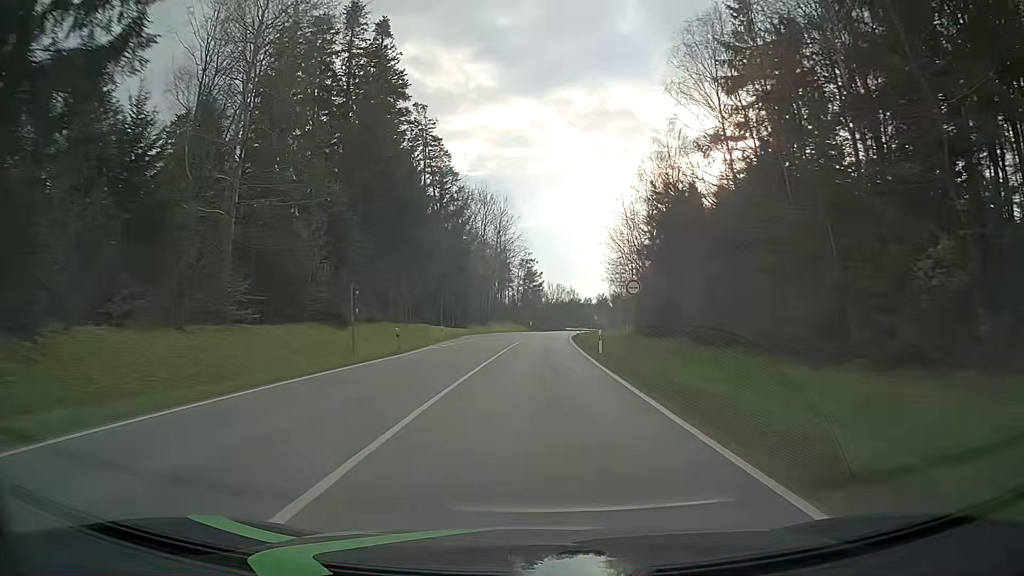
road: secondary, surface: asphalt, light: Day
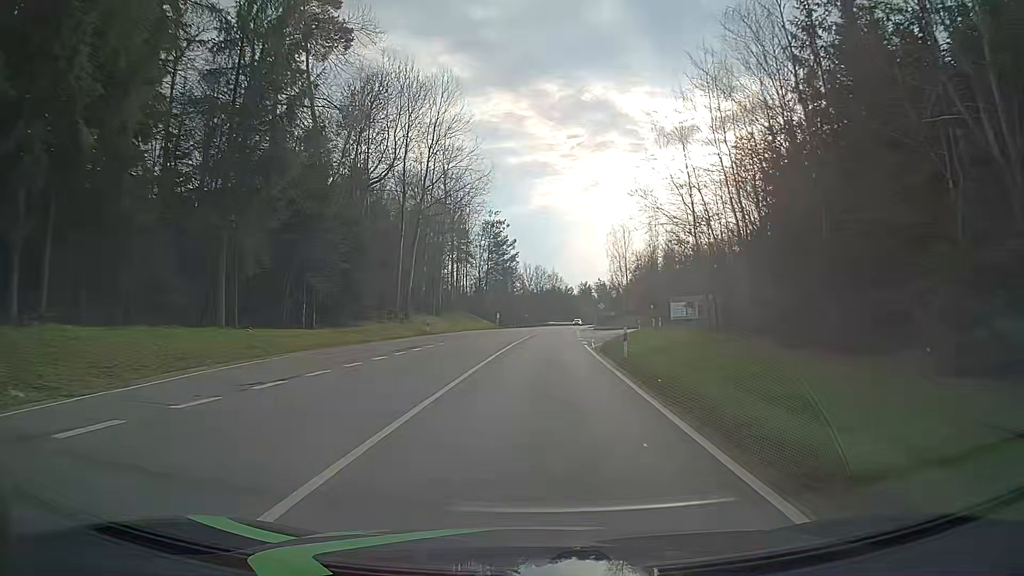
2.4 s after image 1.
(+1.2, +50.1) m; +2°
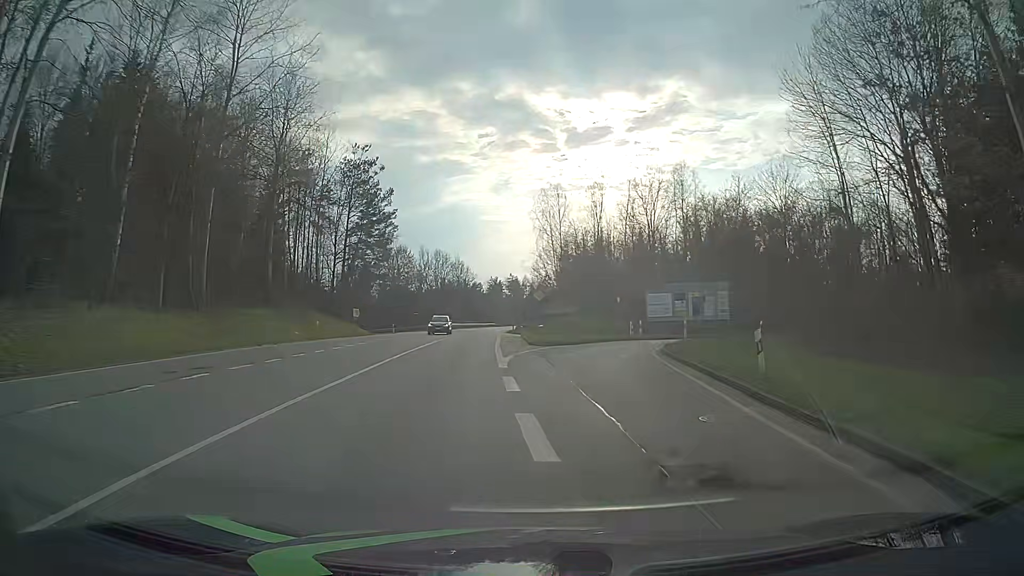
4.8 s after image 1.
(+1.9, +39.7) m; +8°
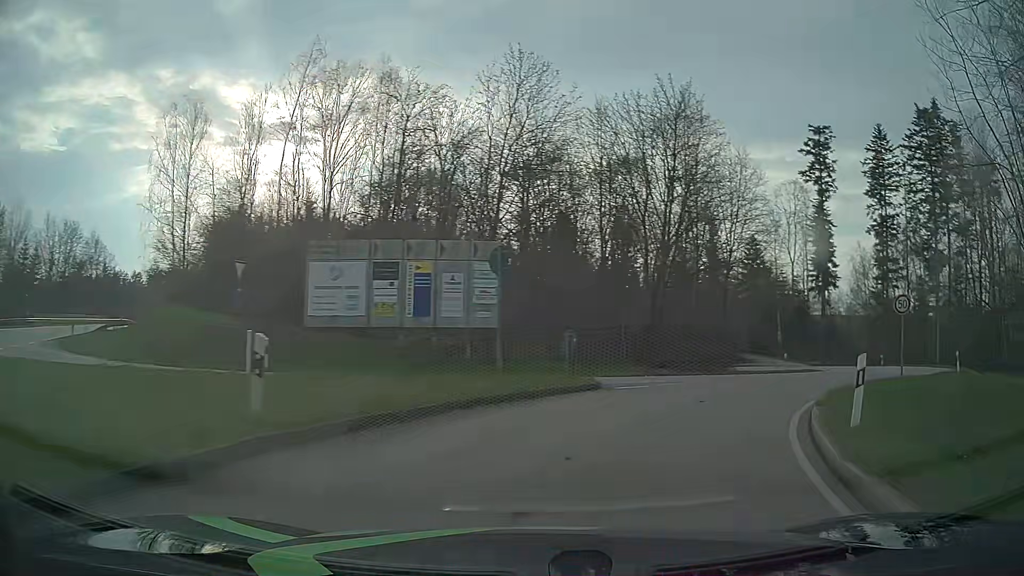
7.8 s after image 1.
(+4.9, +33.7) m; +27°
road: secondary_link
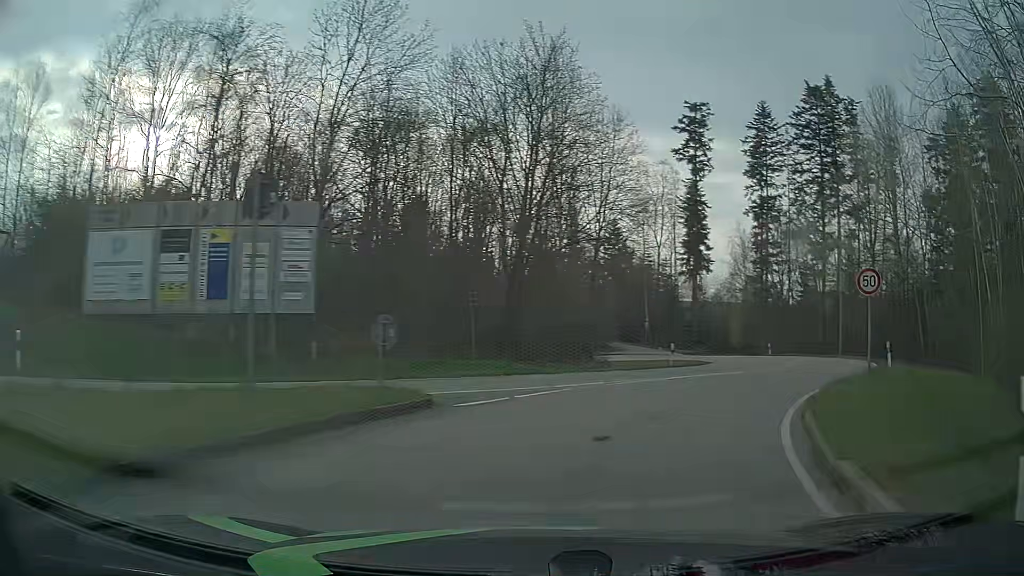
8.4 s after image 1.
(+0.7, +6.0) m; +13°
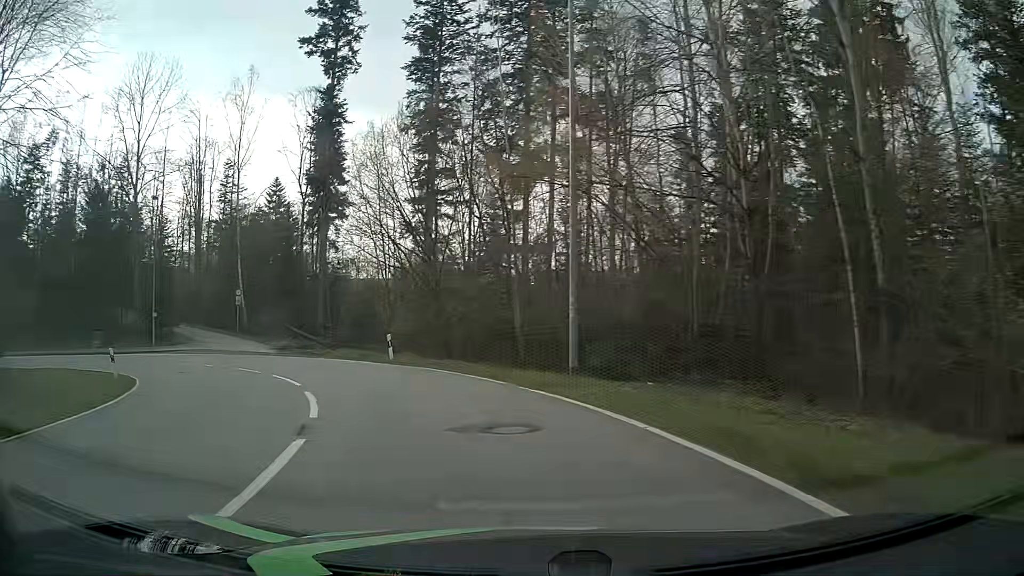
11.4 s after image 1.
(+13.4, +29.0) m; +27°
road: tertiary
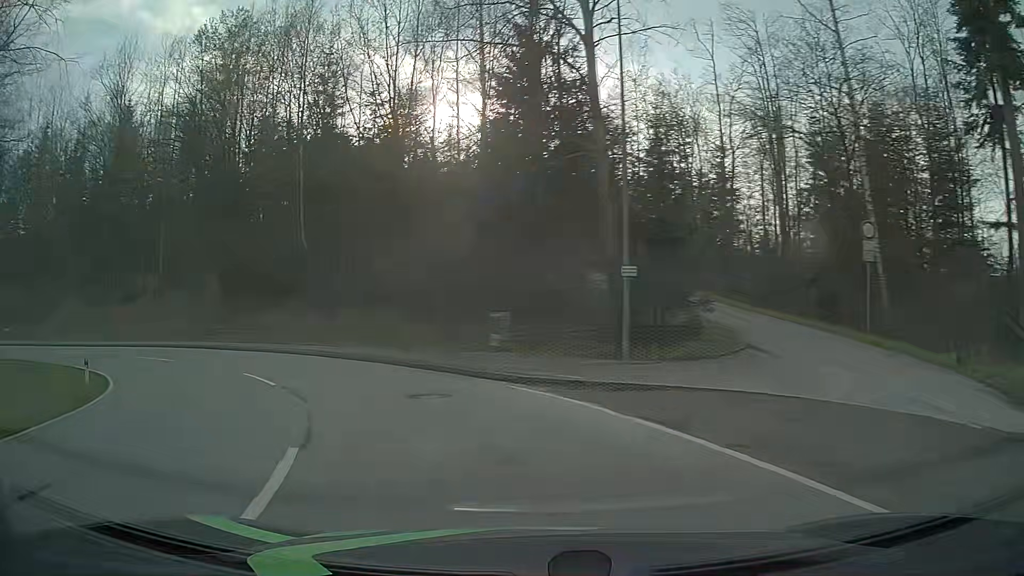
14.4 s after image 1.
(-13.1, +28.4) m; -50°
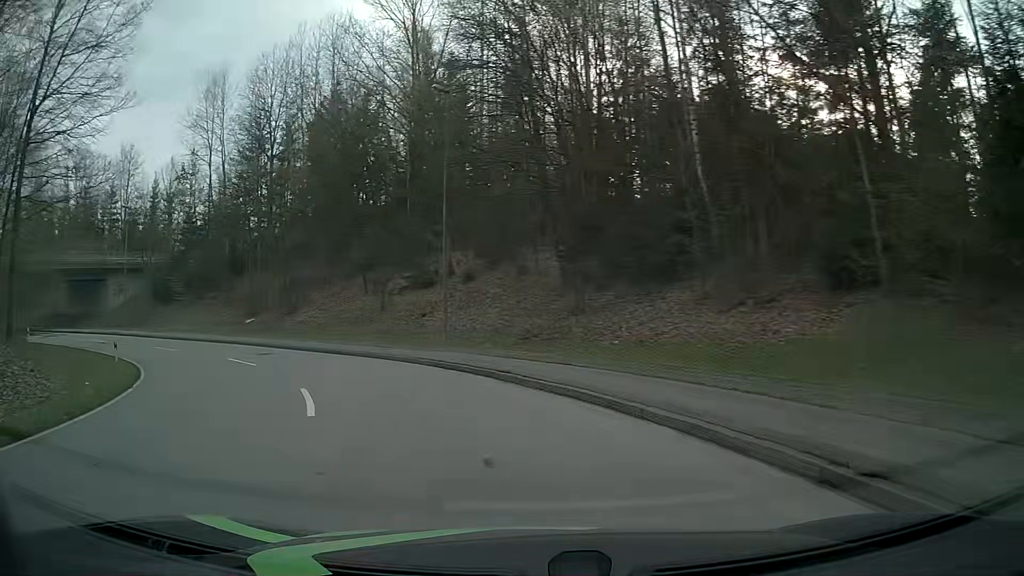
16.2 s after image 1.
(-5.9, +18.4) m; -33°
(-1, +10) (-5, +19) (-12, +27) (-19, +33) (-28, +39) (-37, +43) (-46, +46) (-56, +49) (-65, +52) (-75, +54) m
